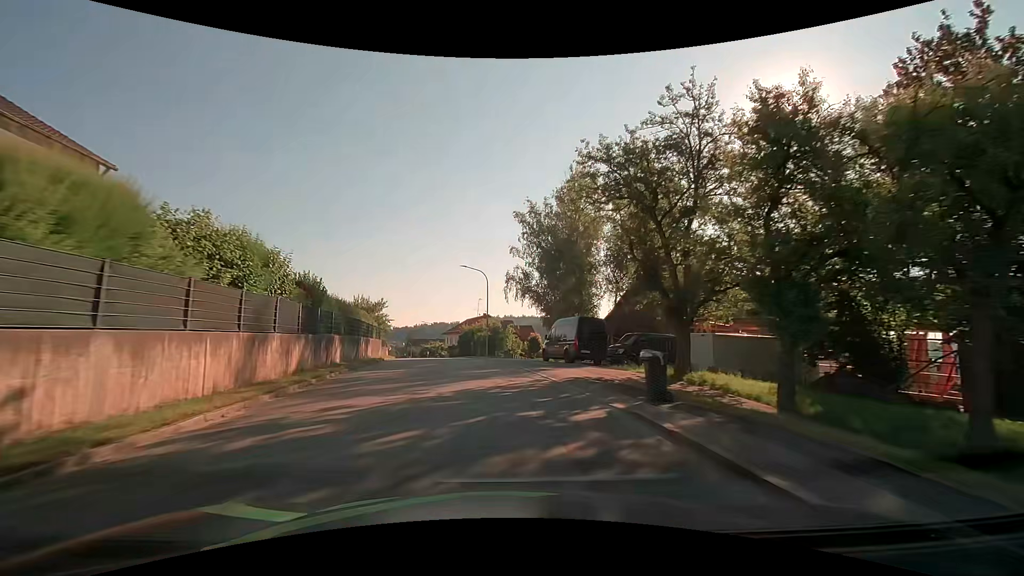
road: tertiary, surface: asphalt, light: Day
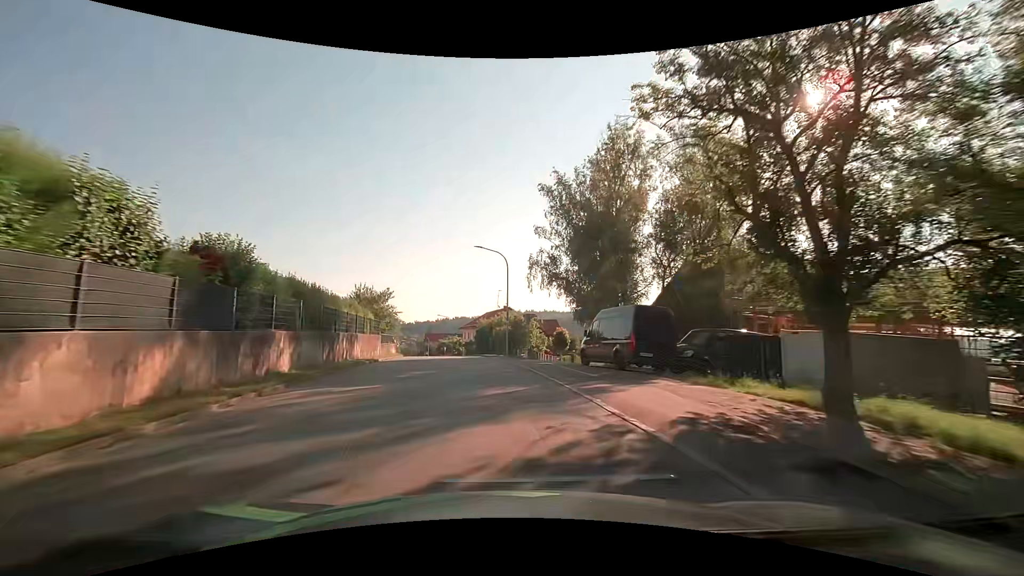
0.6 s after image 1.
(-0.2, +7.9) m; -3°
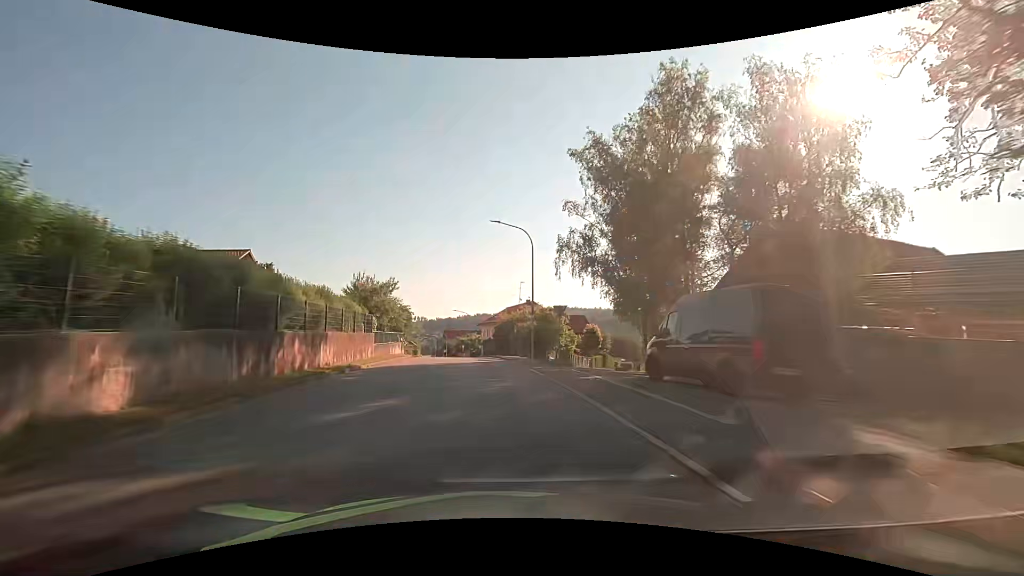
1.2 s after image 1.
(-0.2, +7.9) m; -2°
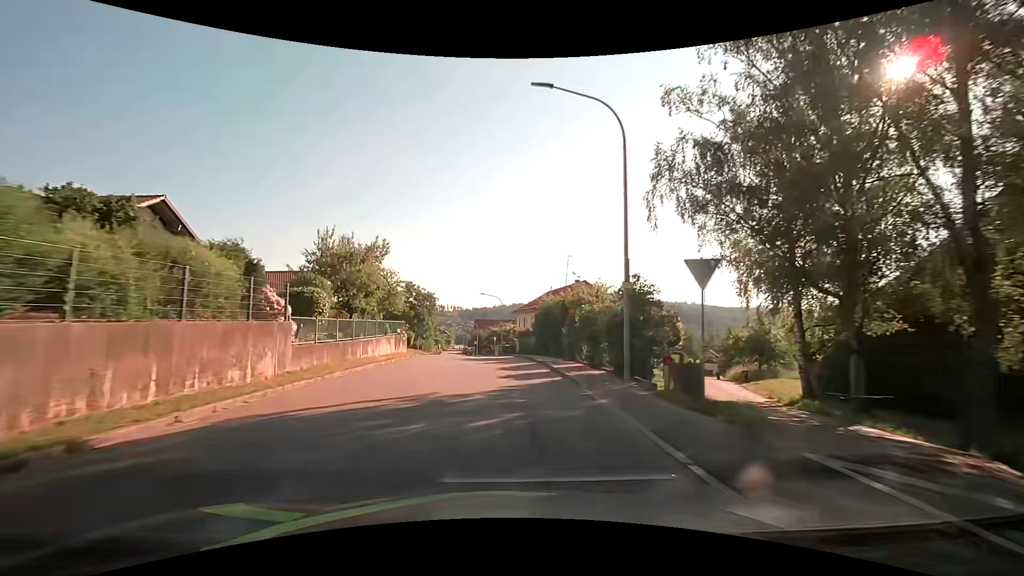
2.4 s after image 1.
(-0.6, +15.9) m; -3°
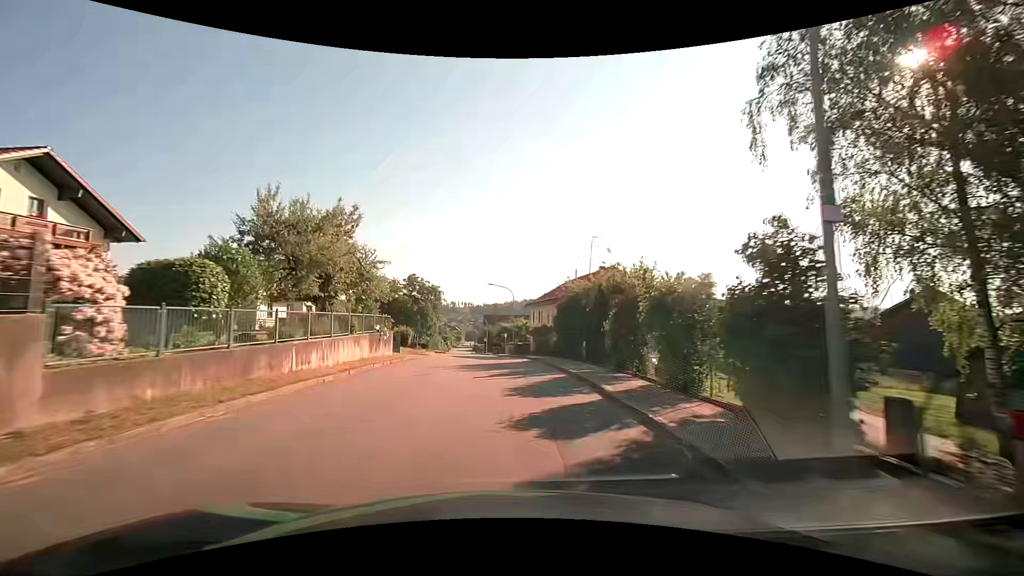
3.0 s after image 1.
(-0.2, +8.1) m; -2°
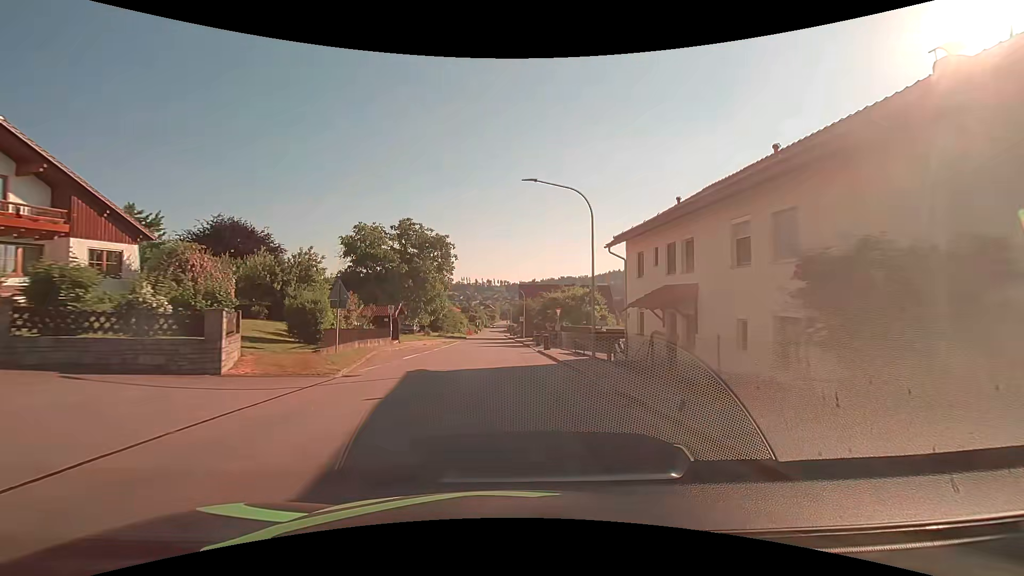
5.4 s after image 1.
(-1.1, +32.4) m; -4°
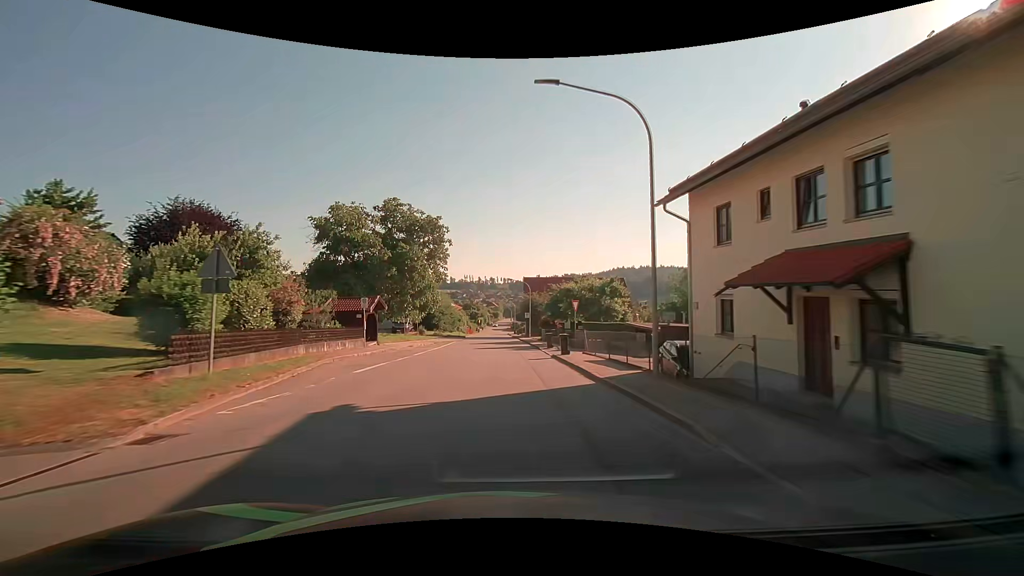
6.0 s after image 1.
(0.0, +8.1) m; 0°
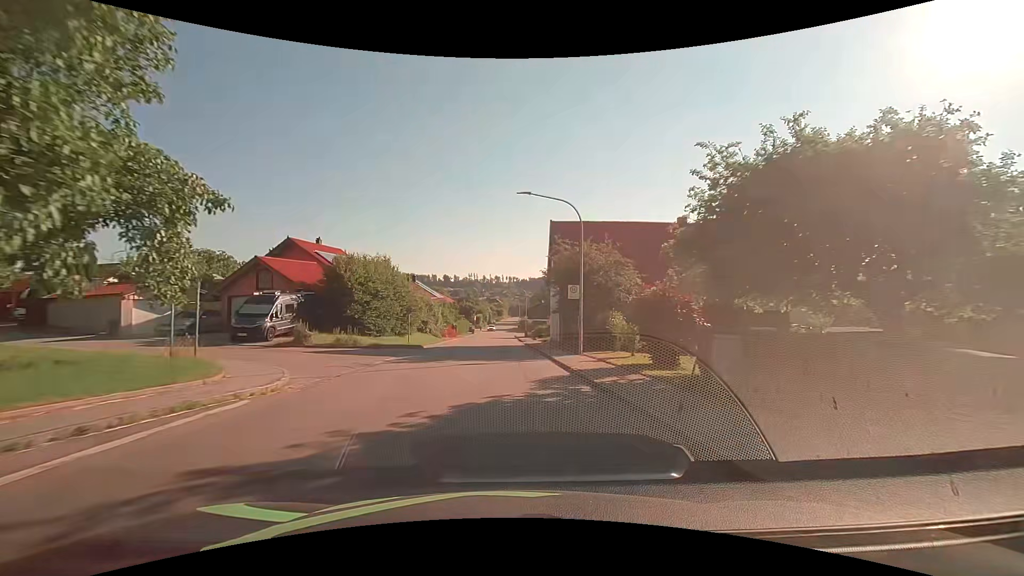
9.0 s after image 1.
(-0.5, +39.6) m; -1°
(0, +10) (0, +20) (0, +30) (0, +40) (-1, +50) (-1, +60) (-1, +70) (-1, +80) (-1, +90) (-1, +100) m
